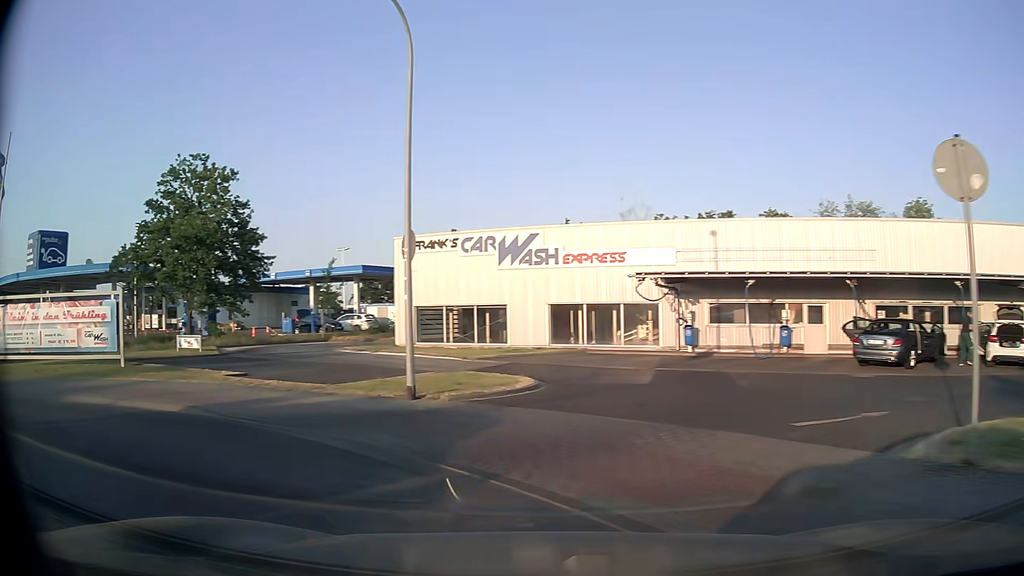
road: tertiary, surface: asphalt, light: Day
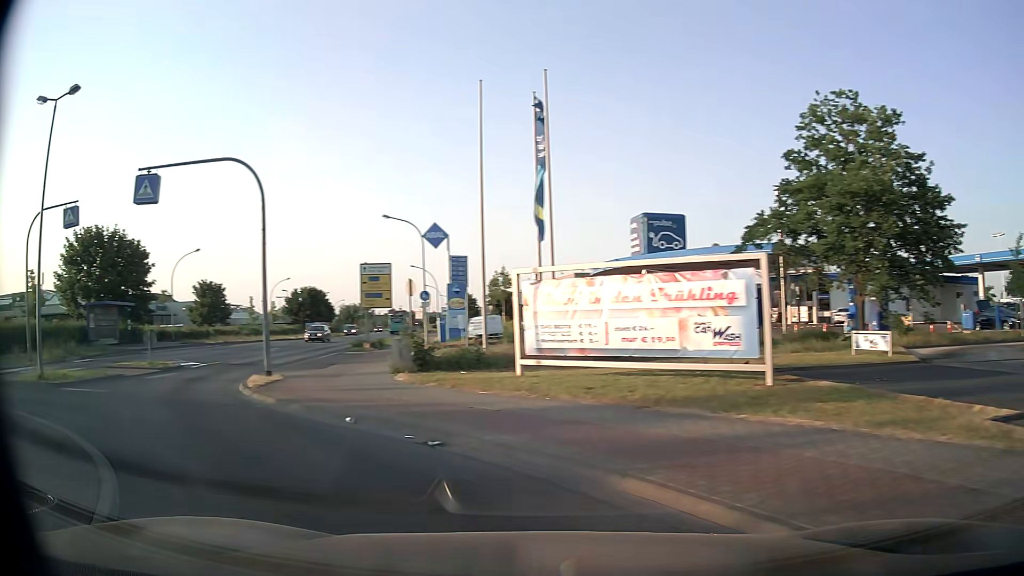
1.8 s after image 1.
(-4.1, +8.1) m; -55°
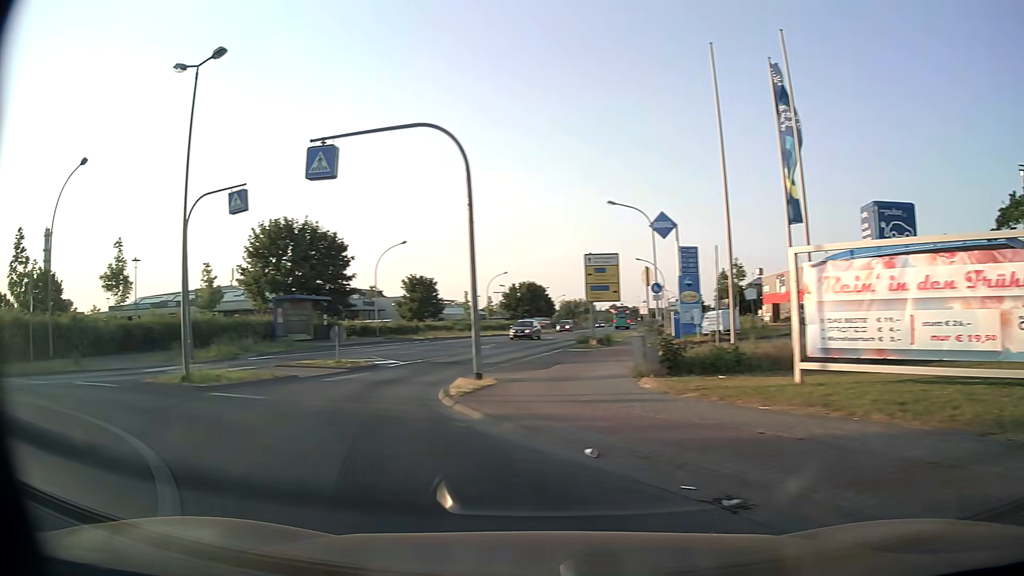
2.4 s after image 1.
(-0.5, +3.1) m; -19°
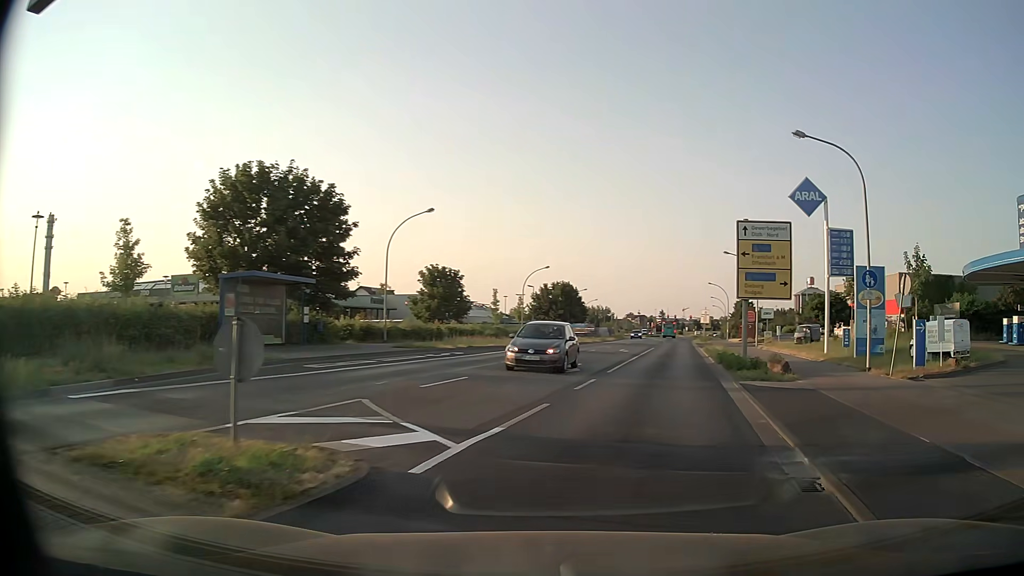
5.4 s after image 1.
(-3.9, +16.2) m; -1°
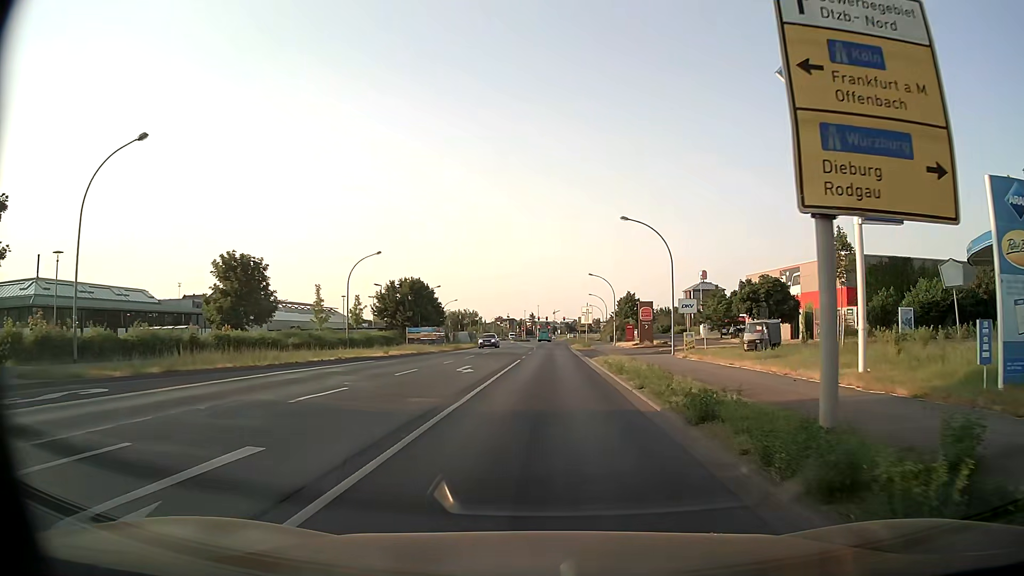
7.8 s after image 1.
(+3.0, +17.9) m; +11°
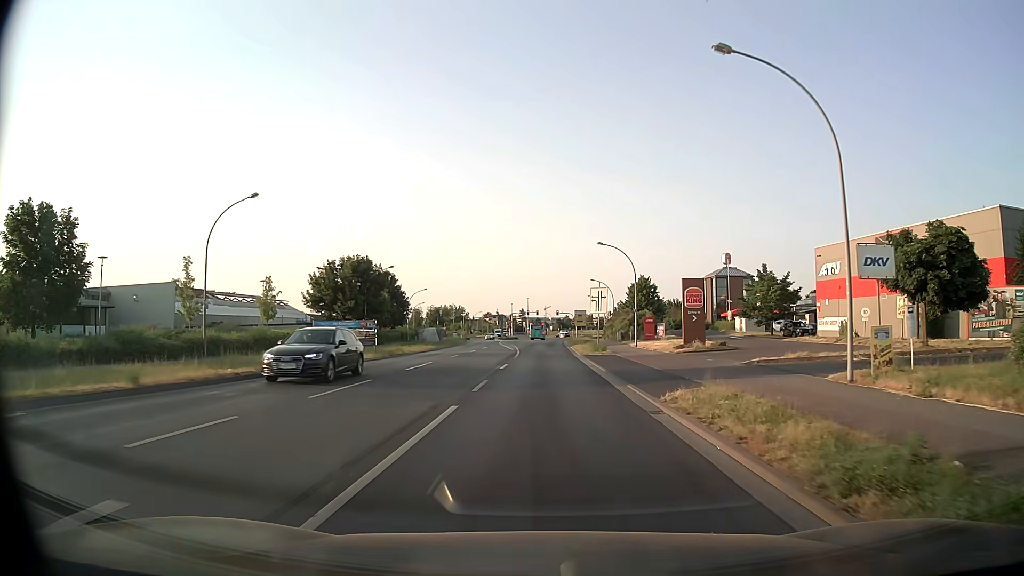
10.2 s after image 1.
(+0.1, +23.3) m; +1°
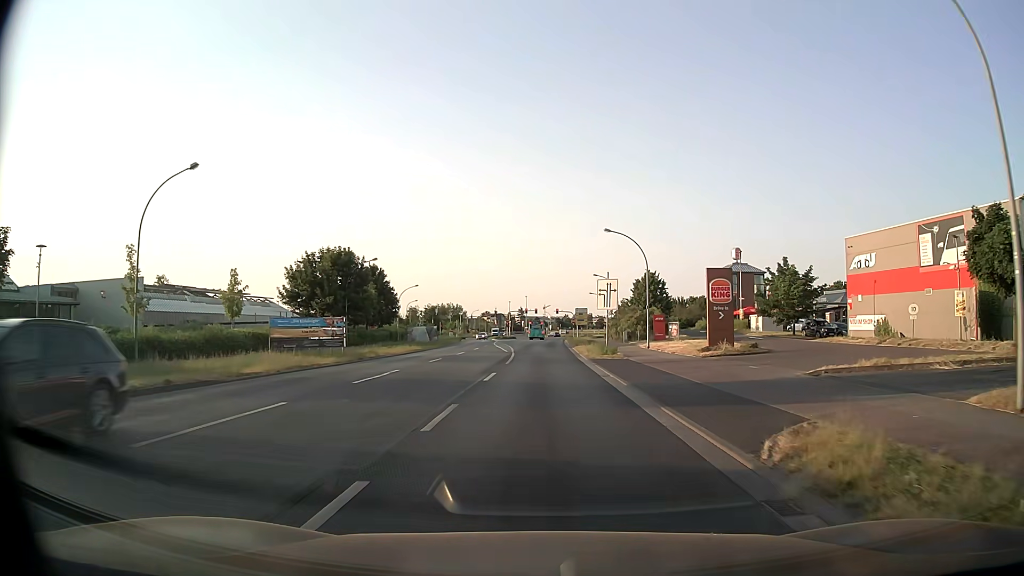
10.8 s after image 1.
(0.0, +6.2) m; 0°
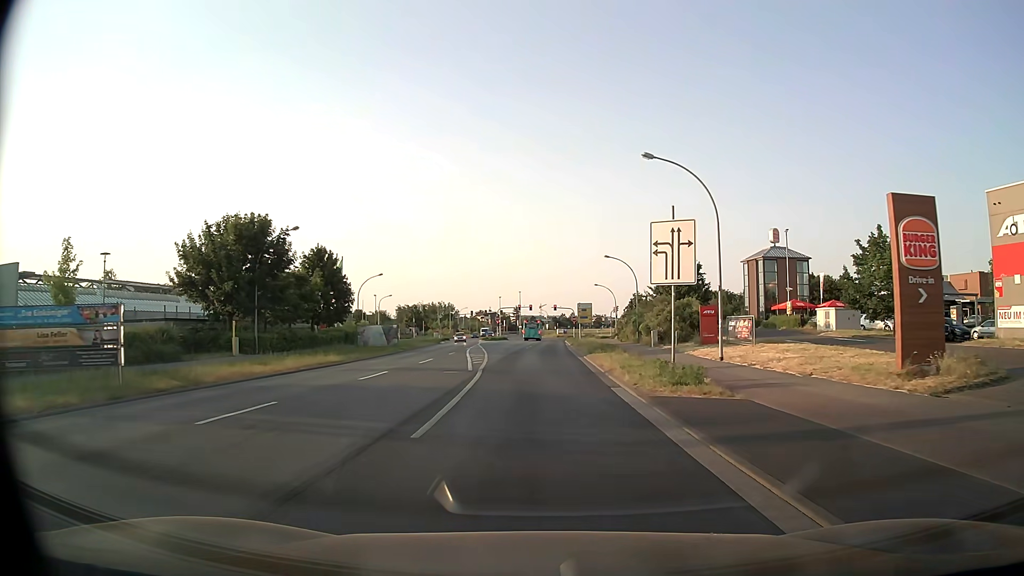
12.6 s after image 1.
(+0.2, +19.0) m; +1°
(0, +10) (0, +20) (0, +30) (0, +40) (0, +50) (+1, +60) (+1, +70) (+1, +80) (+1, +90) (+1, +100) m
